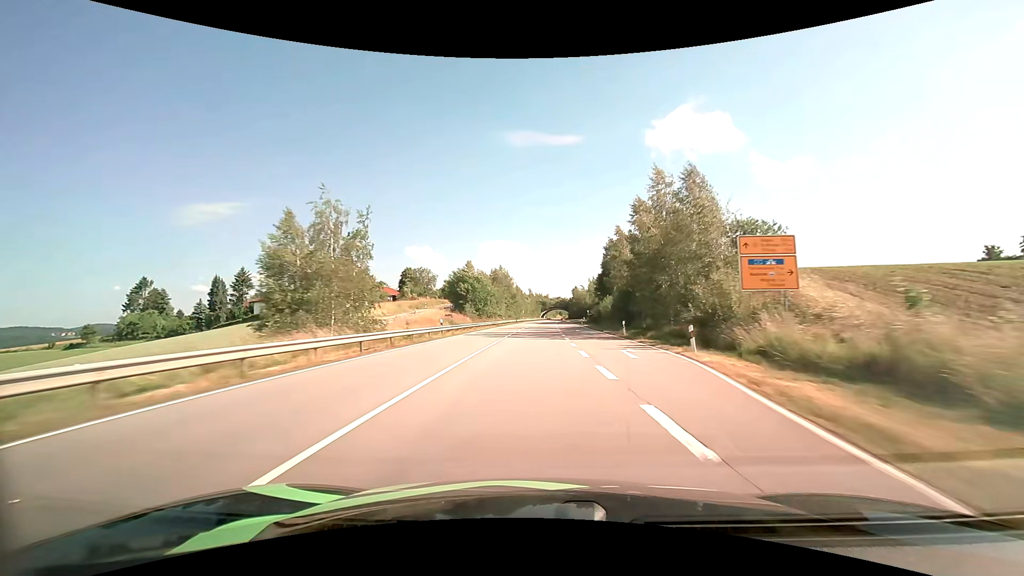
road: primary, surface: asphalt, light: Day
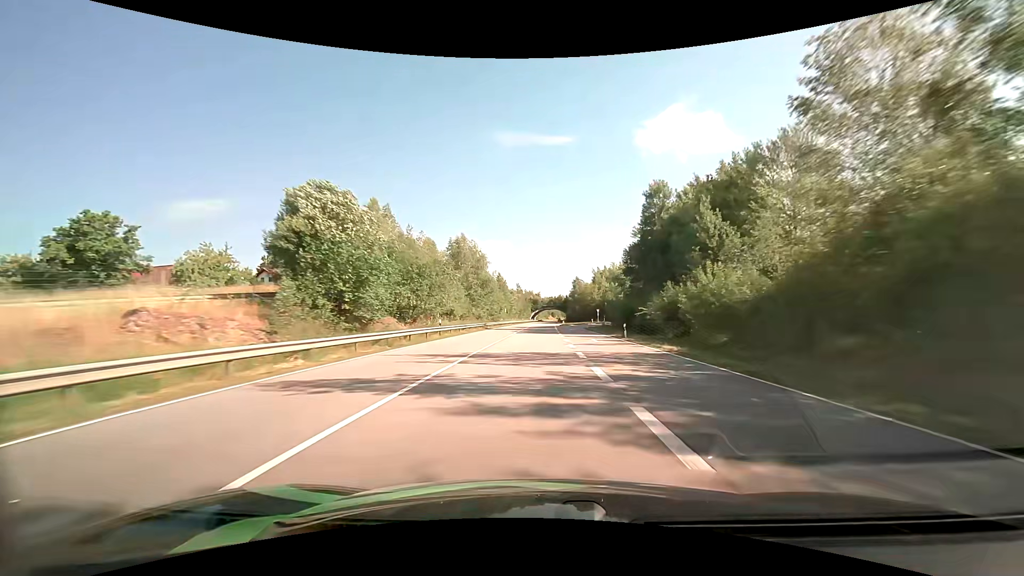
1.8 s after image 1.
(+0.5, +48.4) m; +1°
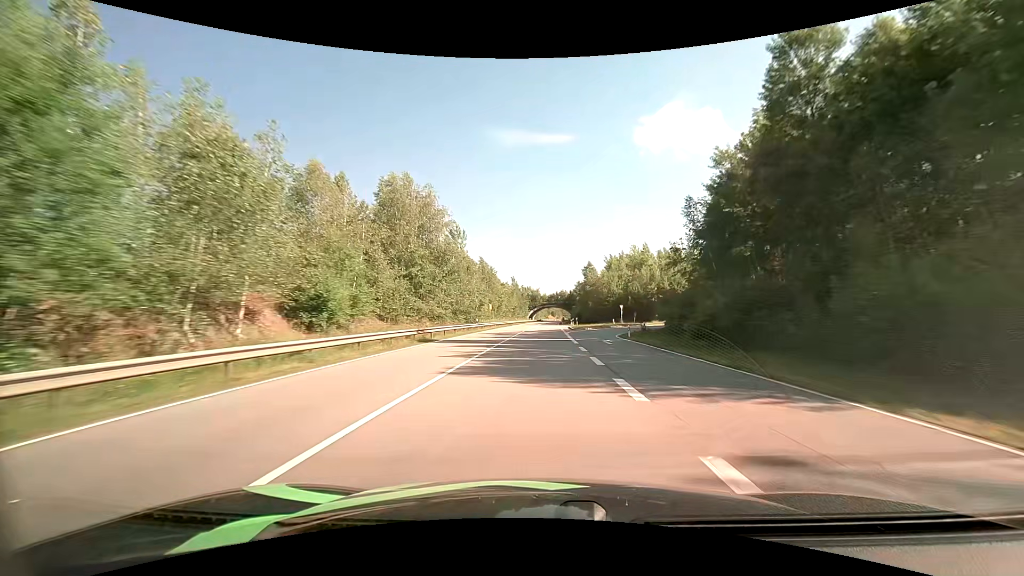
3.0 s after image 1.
(+0.1, +32.5) m; 0°
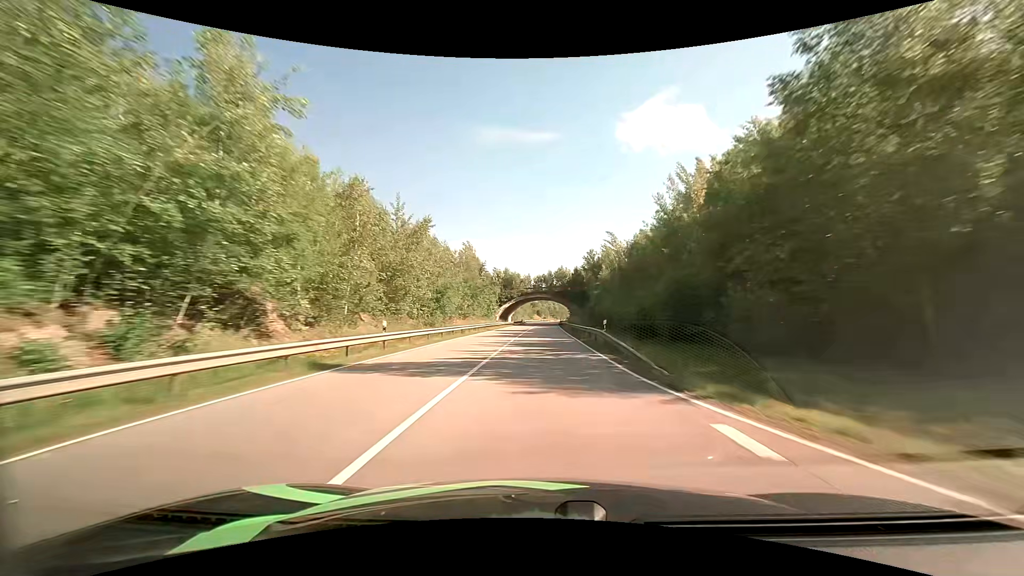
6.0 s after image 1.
(+1.0, +82.6) m; +2°
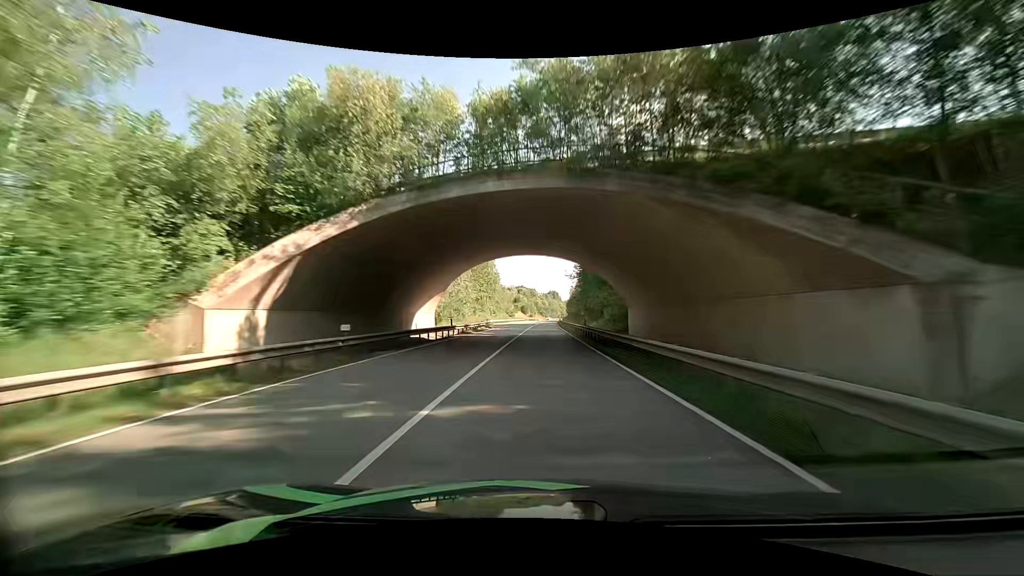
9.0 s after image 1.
(+1.1, +84.4) m; +2°
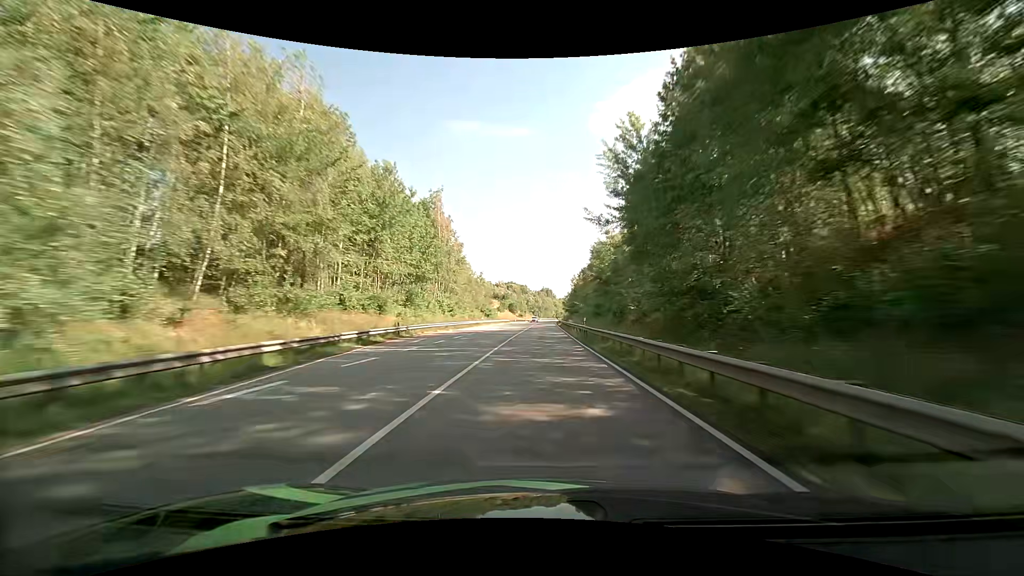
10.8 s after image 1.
(+0.6, +51.3) m; 0°
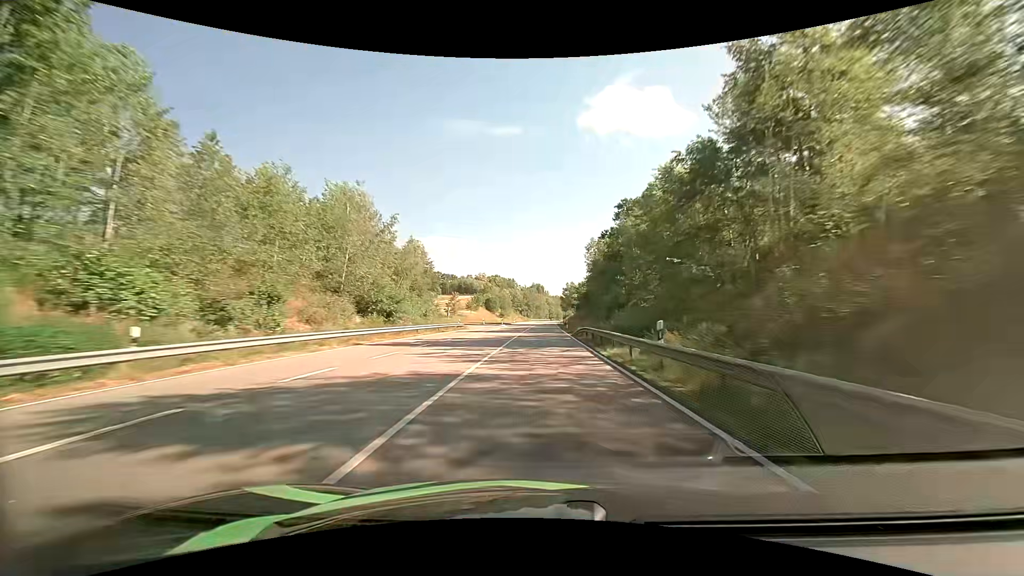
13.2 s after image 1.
(+1.2, +69.3) m; +2°
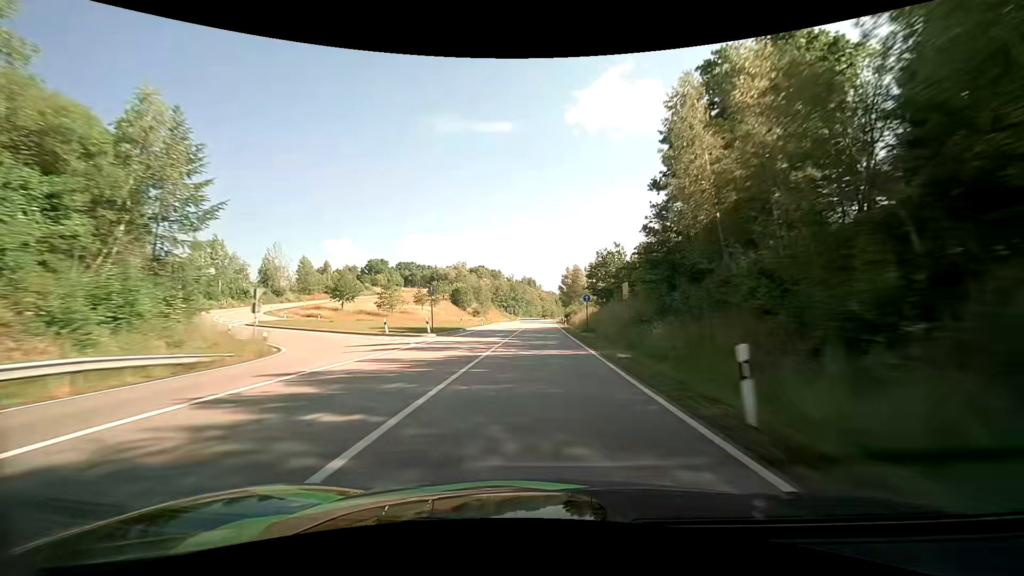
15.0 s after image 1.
(+0.5, +53.1) m; +1°
(0, +10) (0, +20) (0, +30) (0, +40) (0, +50) (0, +60) (0, +70) (+1, +80) (+1, +90) (+1, +100) m
